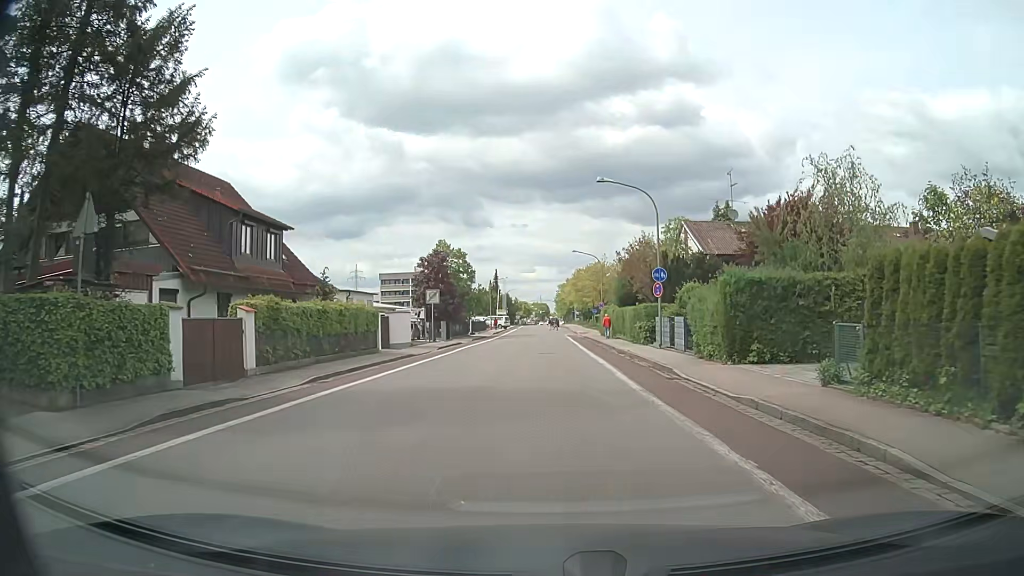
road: tertiary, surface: asphalt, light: Day
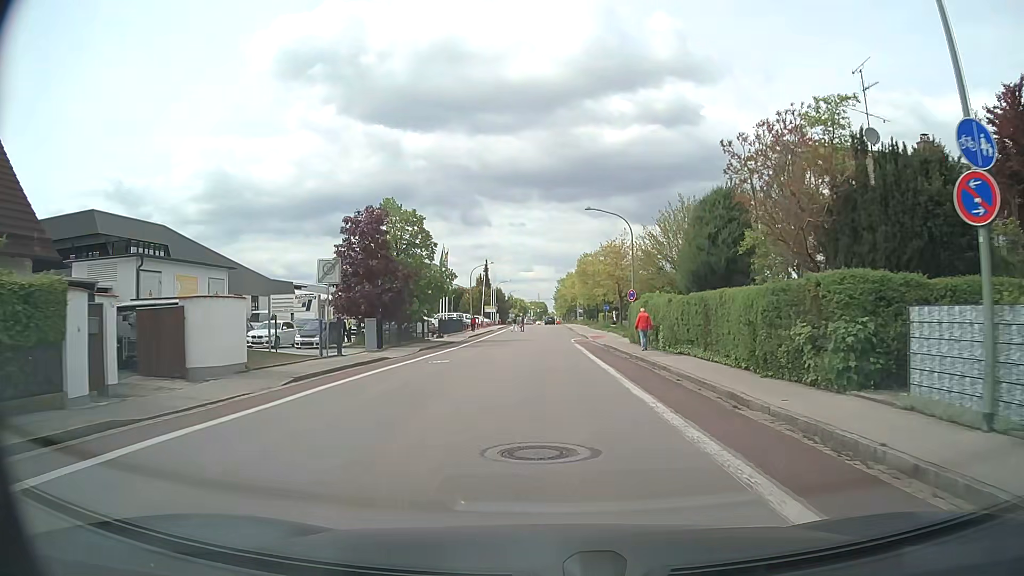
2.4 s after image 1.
(-0.2, +22.3) m; 0°
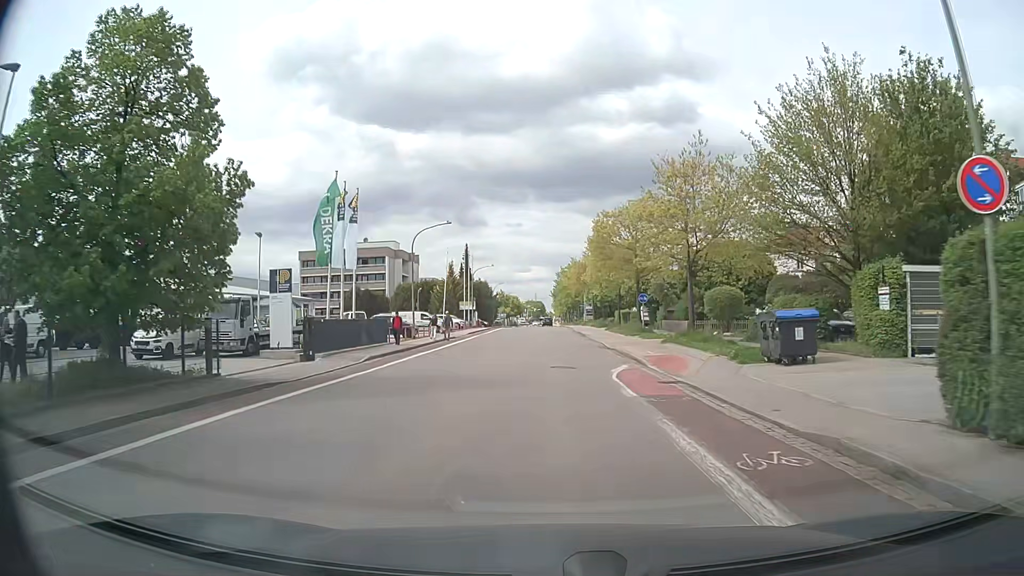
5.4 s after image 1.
(+0.1, +31.0) m; 0°
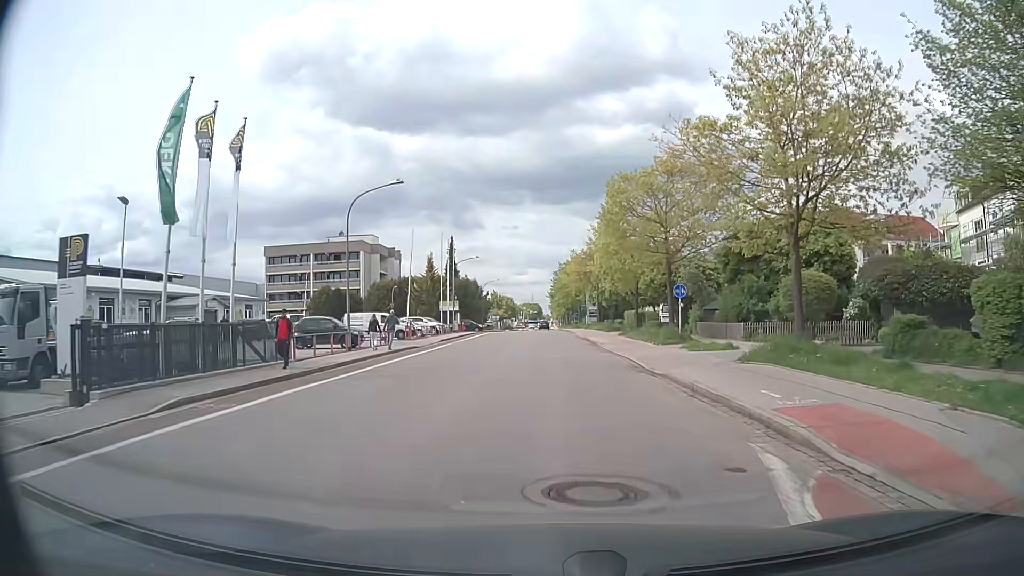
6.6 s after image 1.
(0.0, +13.5) m; 0°
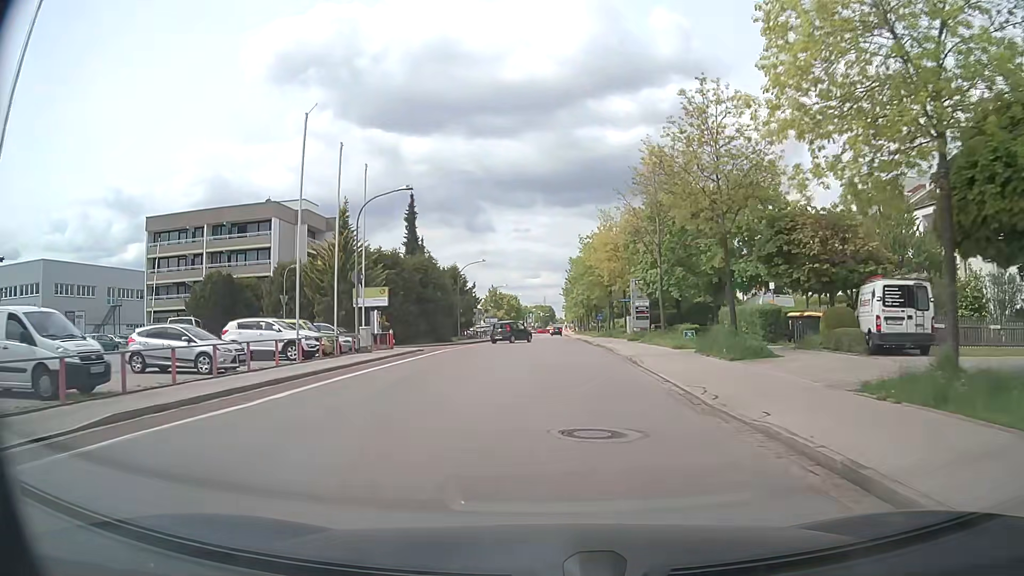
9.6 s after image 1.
(+0.1, +36.2) m; -1°
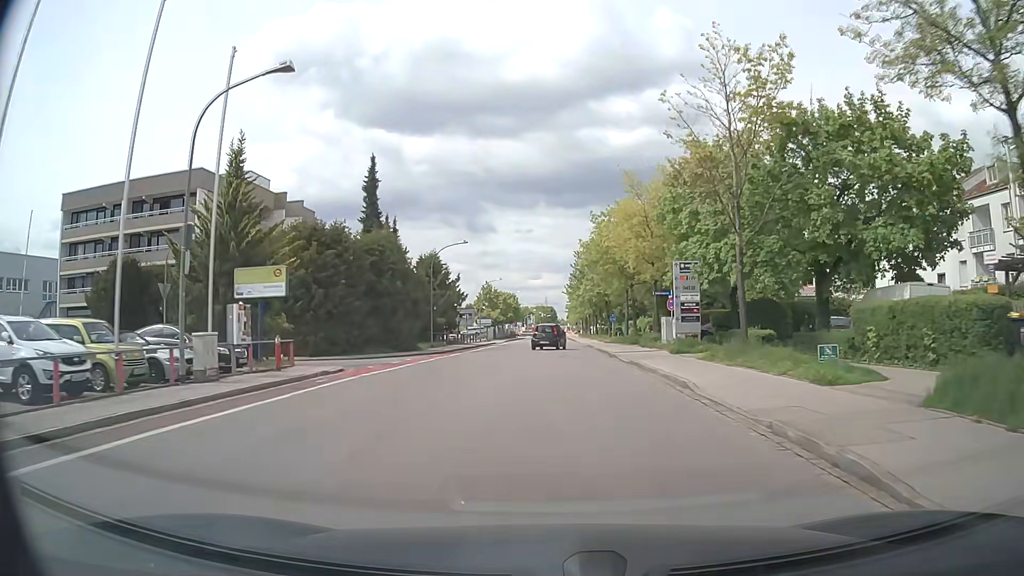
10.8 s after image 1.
(0.0, +15.4) m; 0°
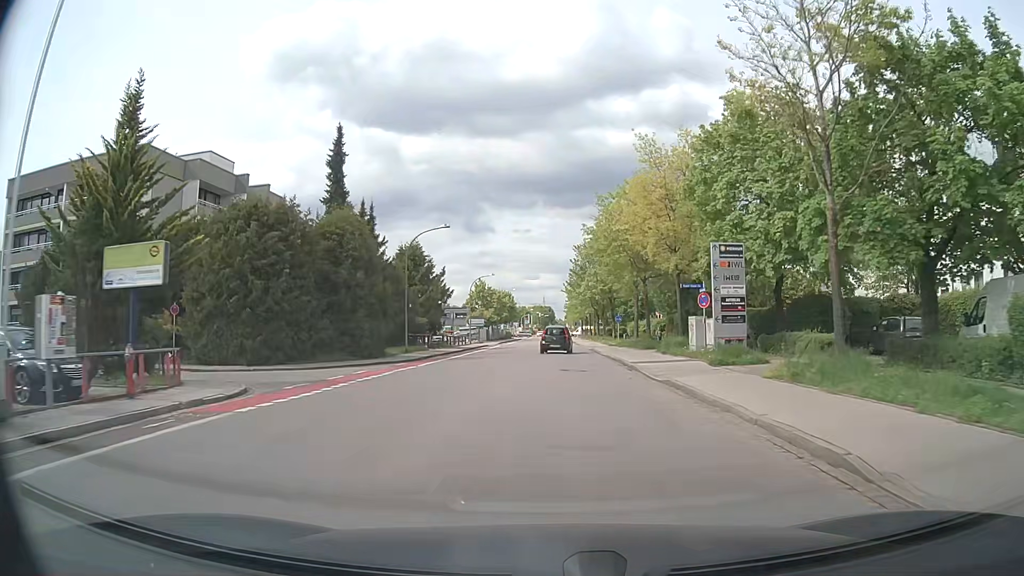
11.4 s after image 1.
(+0.1, +7.8) m; 0°
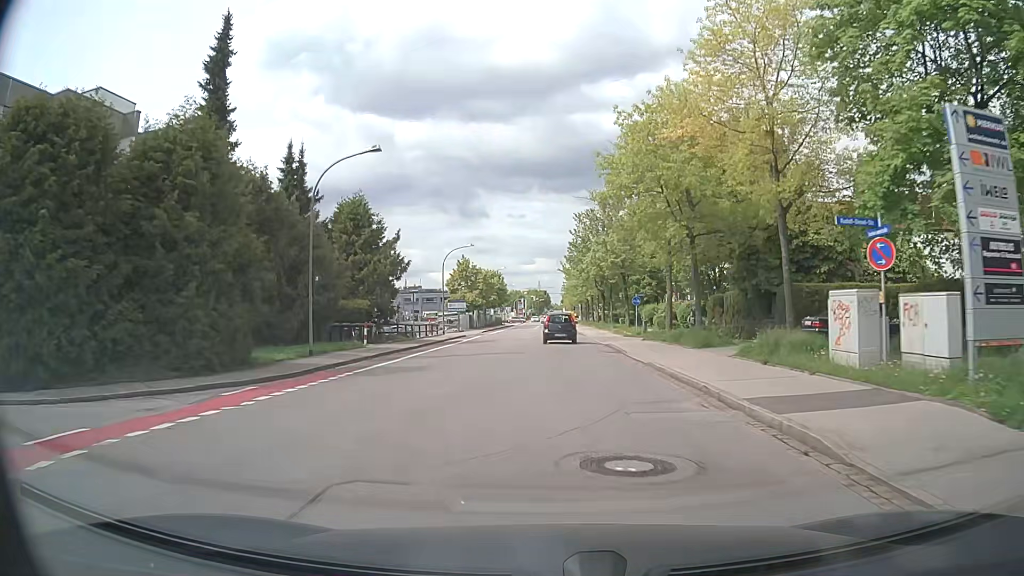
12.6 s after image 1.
(+0.1, +15.4) m; 0°
(0, +10) (0, +20) (0, +30) (0, +40) (+1, +50) (+1, +60) (+1, +70) (+1, +80) (+1, +90) (+1, +100) m
